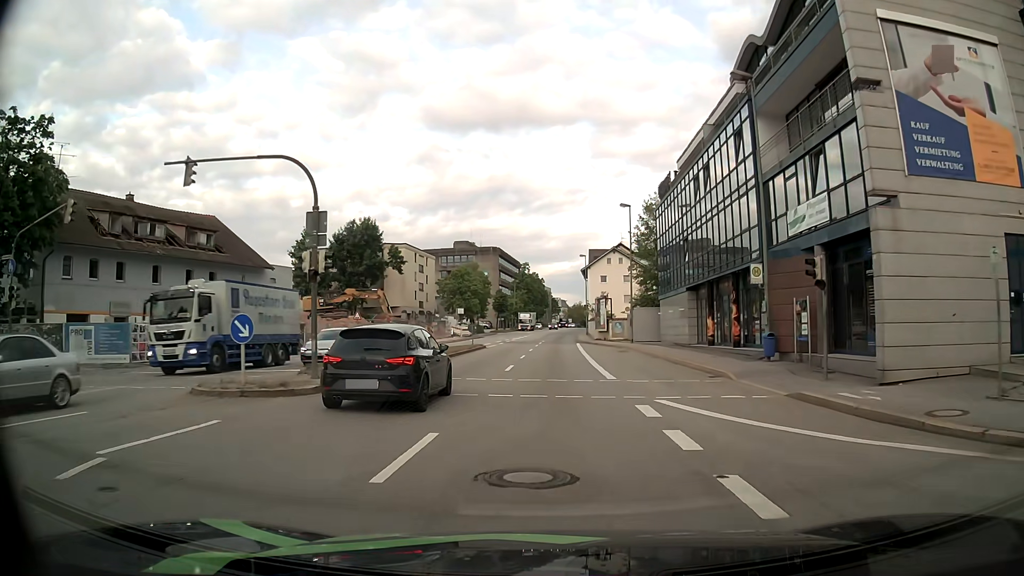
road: primary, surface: asphalt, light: Day
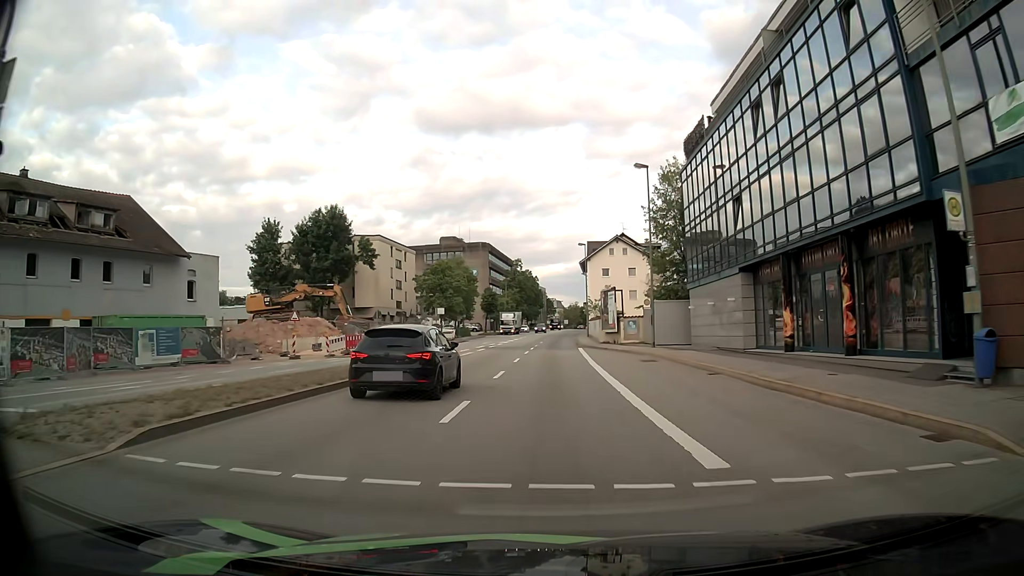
(+0.1, +12.5) m; +1°
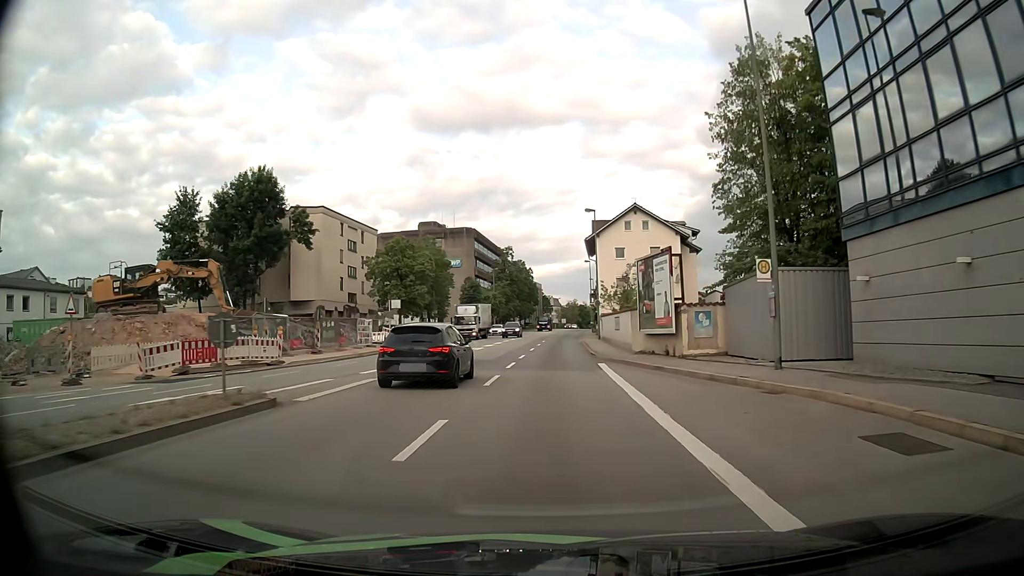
(0.0, +21.2) m; +1°
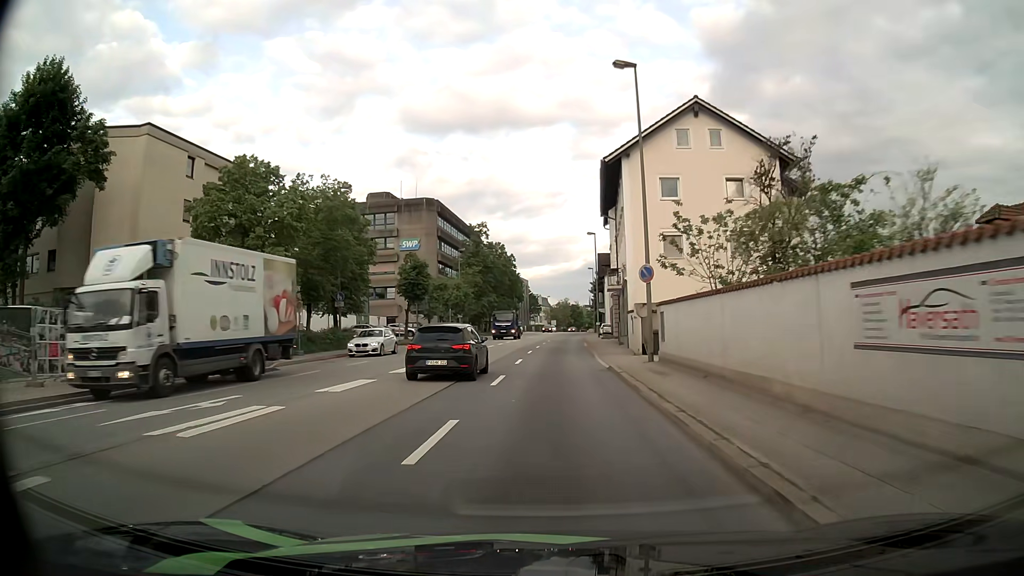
(0.0, +30.6) m; 0°
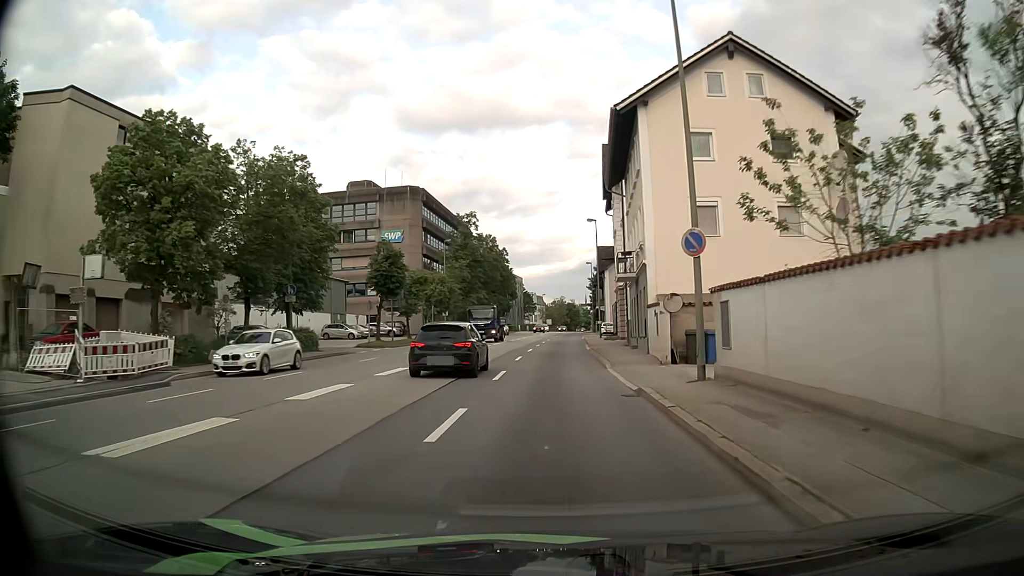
(0.0, +7.8) m; 0°
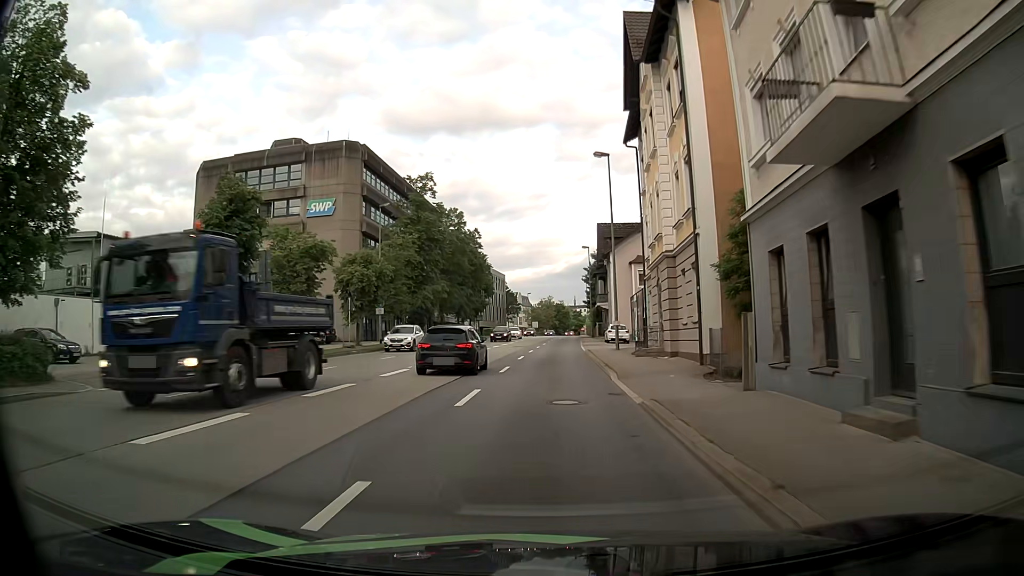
(+0.3, +23.1) m; +1°
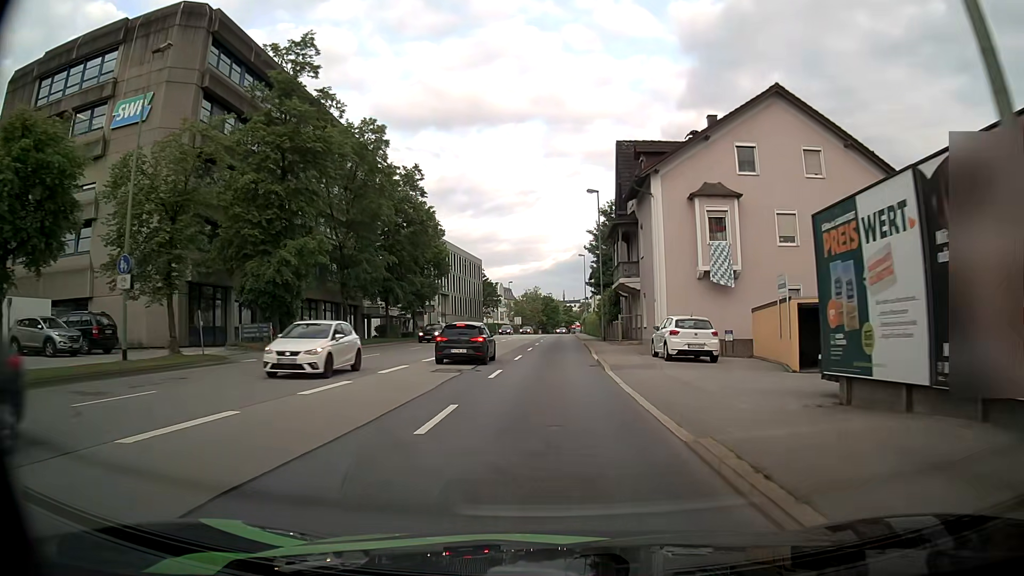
(+0.5, +30.2) m; +1°
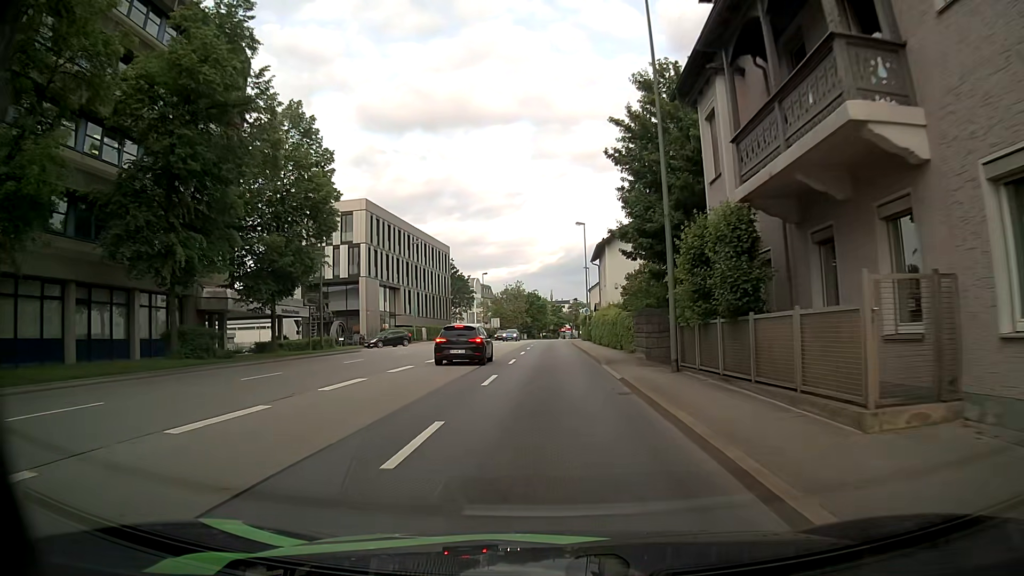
(+0.4, +28.8) m; +1°
(0, +10) (0, +20) (0, +30) (0, +40) (0, +50) (0, +60) (0, +70) (+1, +80) (+2, +90) (+3, +100) m
